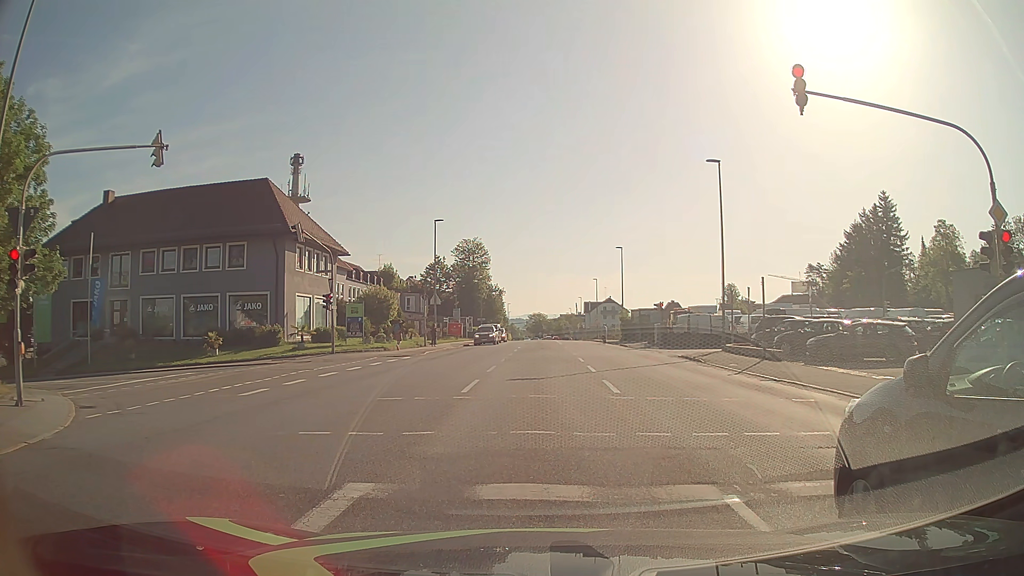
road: tertiary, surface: asphalt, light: Day
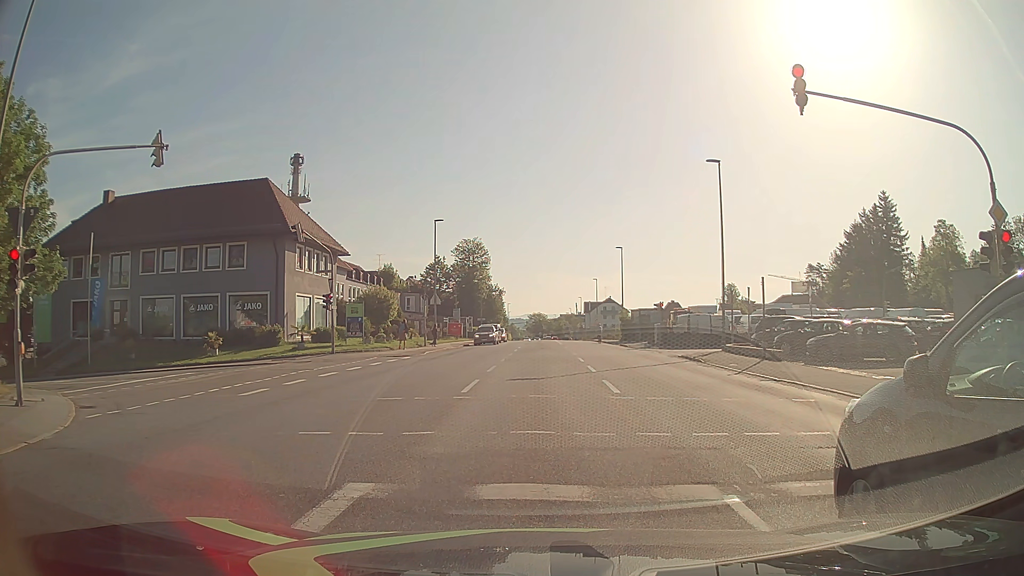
(0.0, 0.0) m; 0°
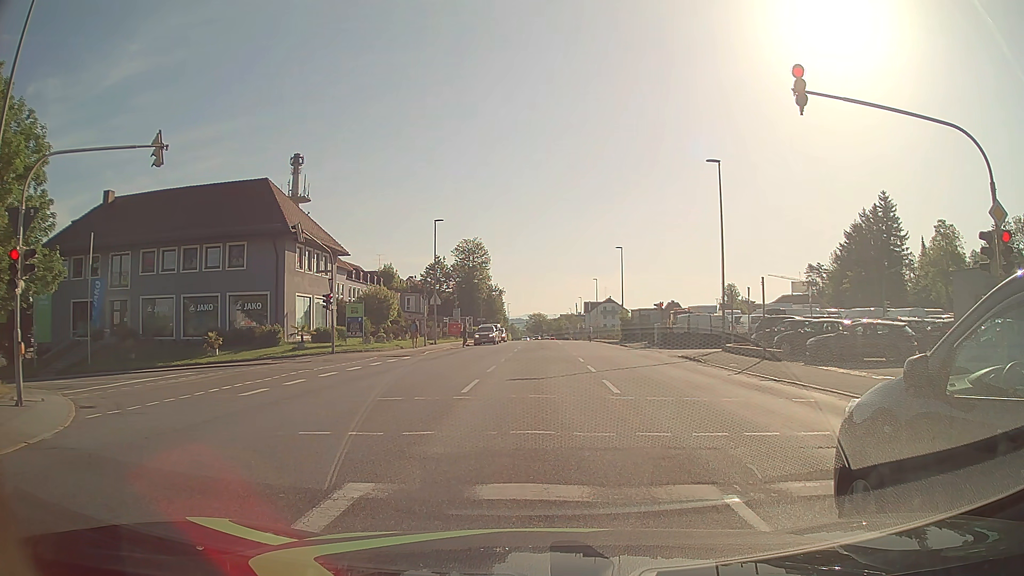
(0.0, 0.0) m; 0°
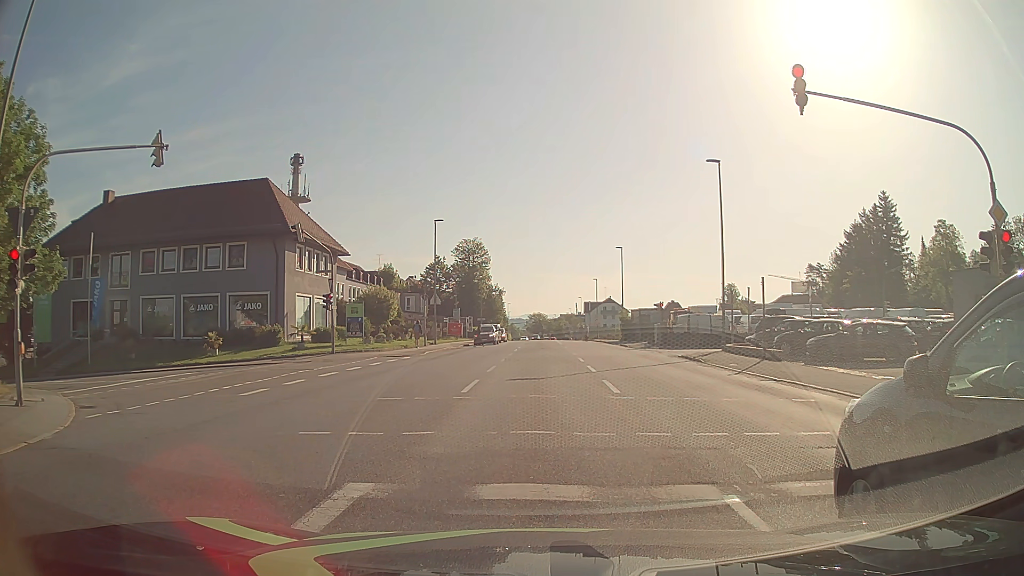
(0.0, 0.0) m; 0°
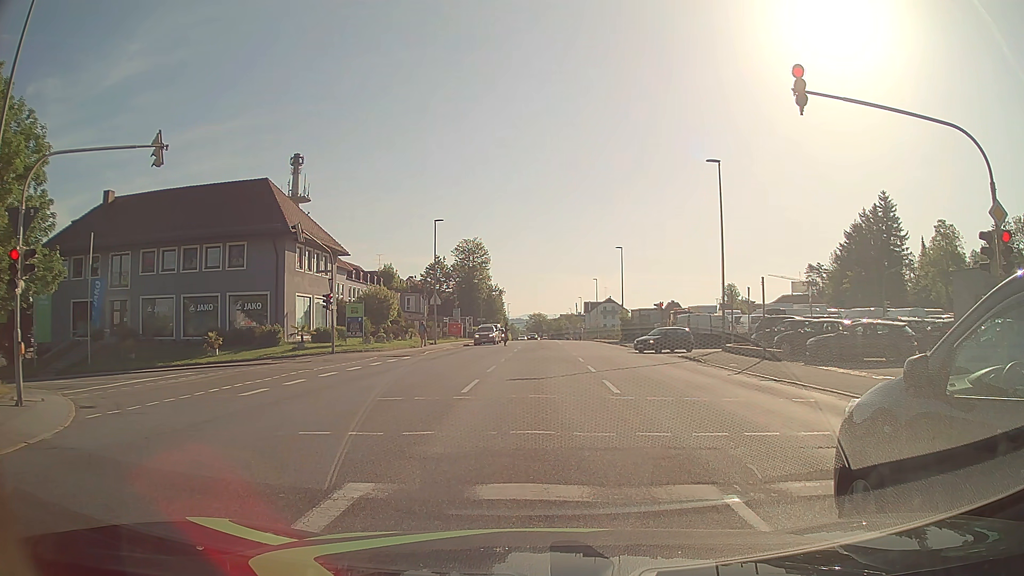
(0.0, 0.0) m; 0°
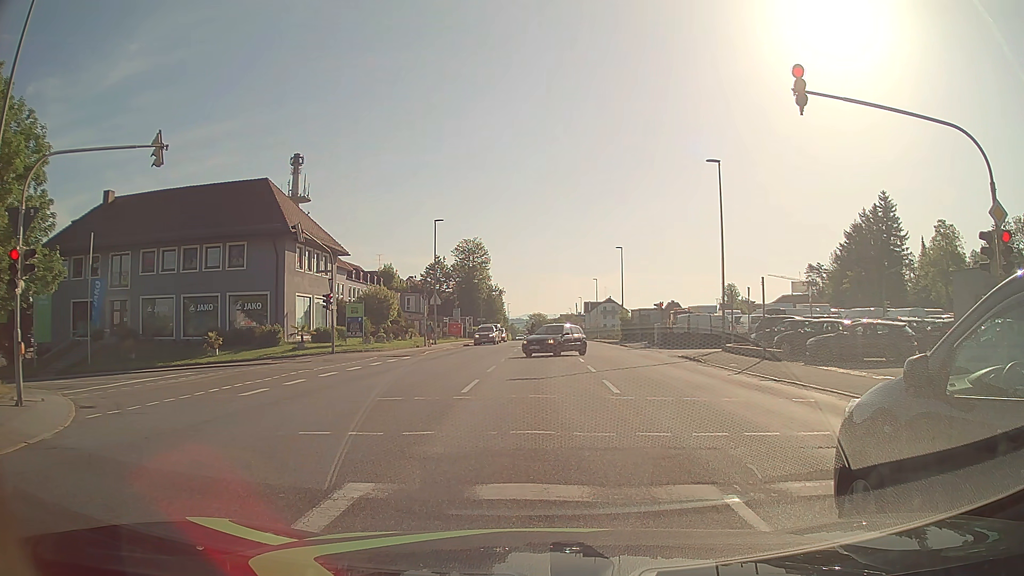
(0.0, 0.0) m; 0°
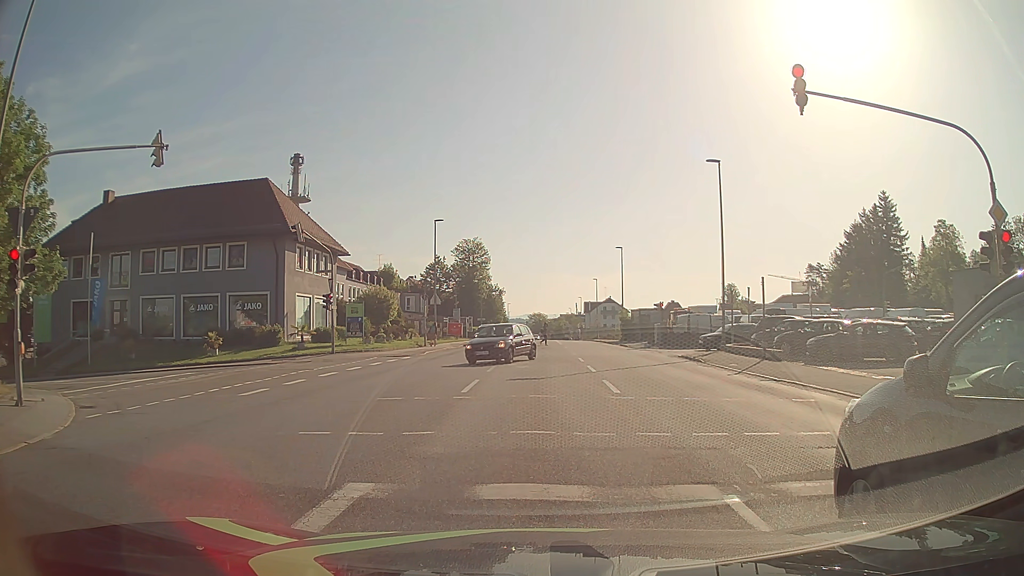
(0.0, 0.0) m; 0°
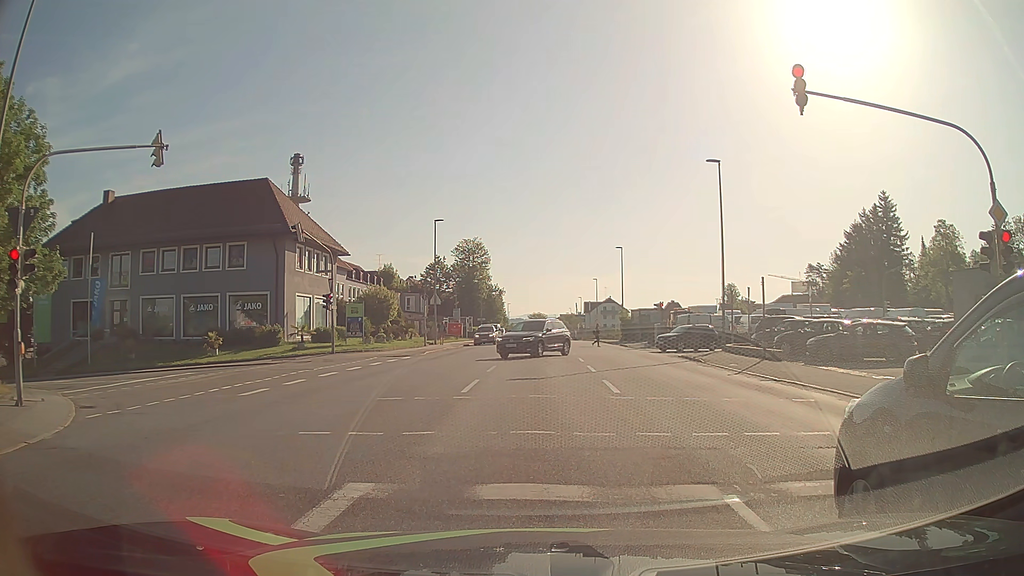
(0.0, 0.0) m; 0°
